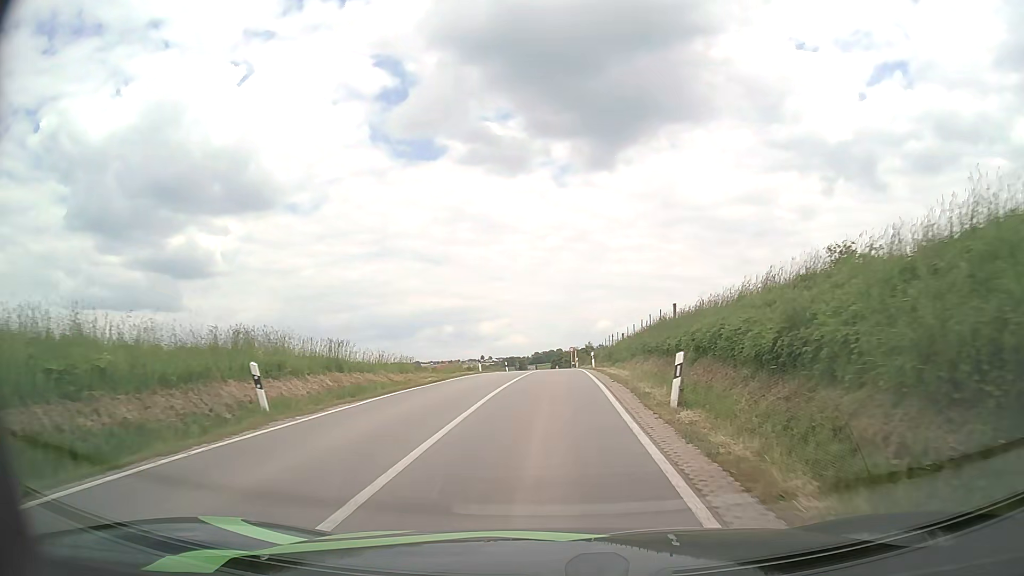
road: secondary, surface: asphalt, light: Day
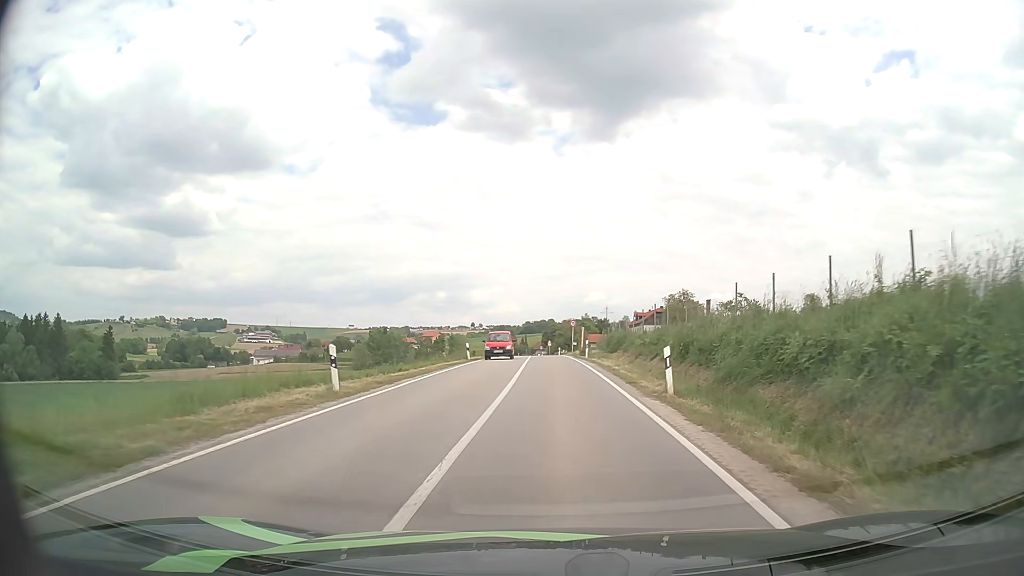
(0.0, +27.4) m; +1°
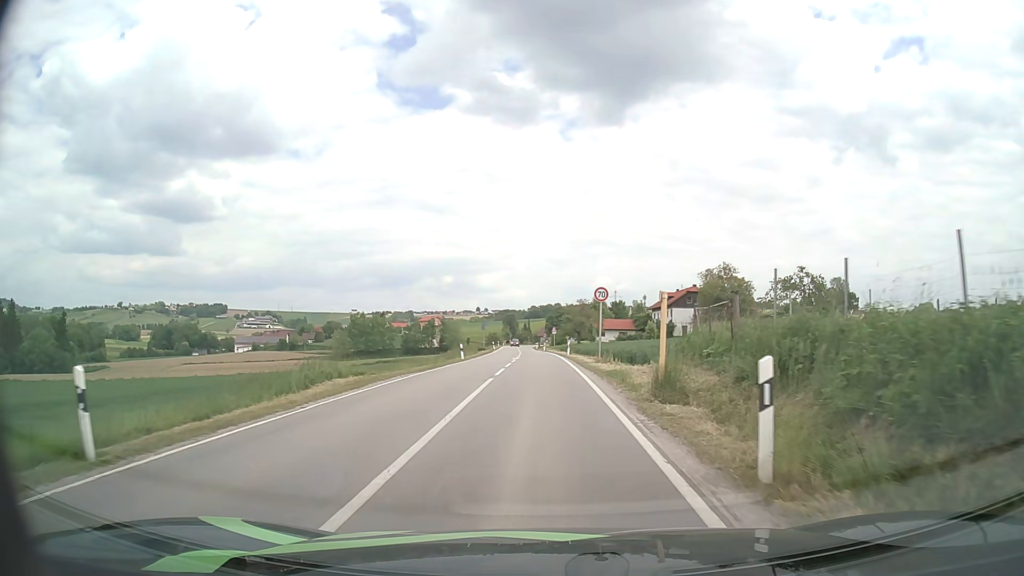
(+0.5, +33.9) m; 0°
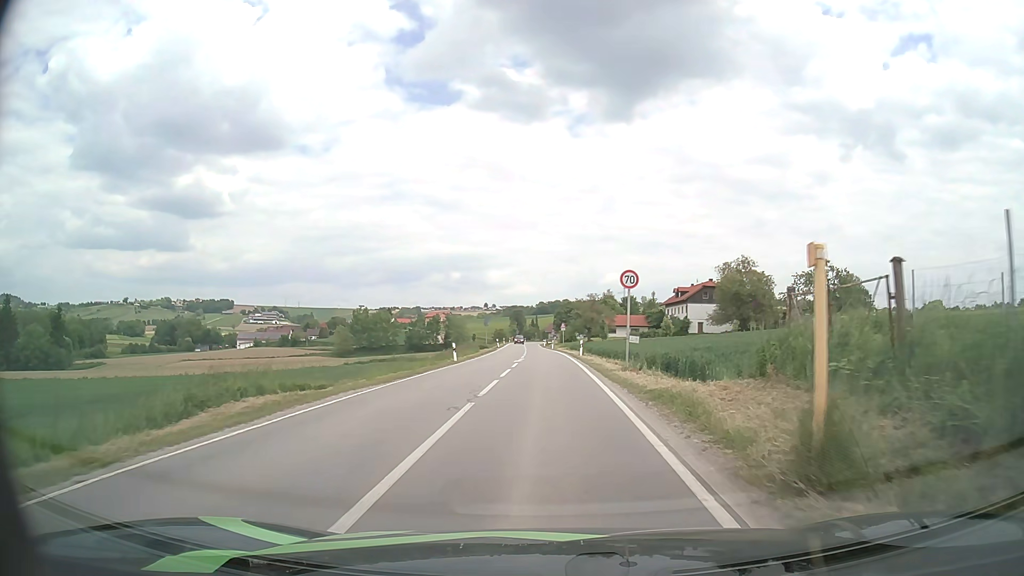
(0.0, +6.9) m; -1°
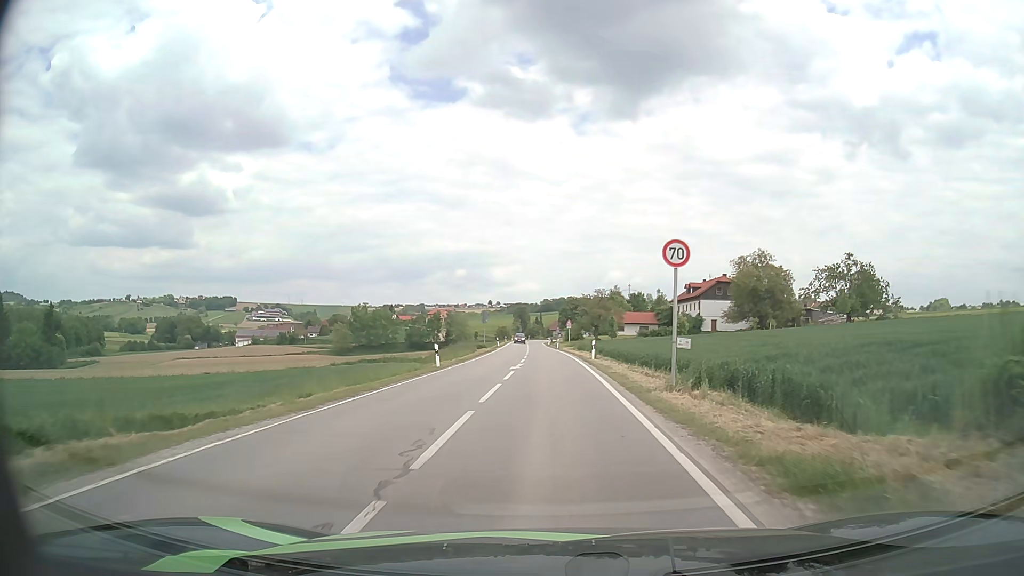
(0.0, +7.0) m; -1°
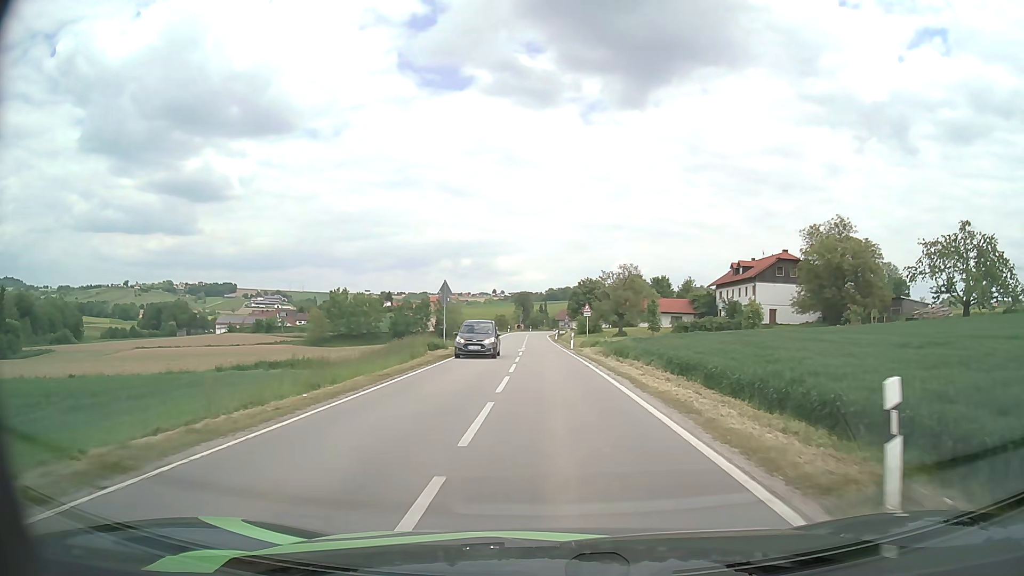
(-0.2, +29.3) m; 0°
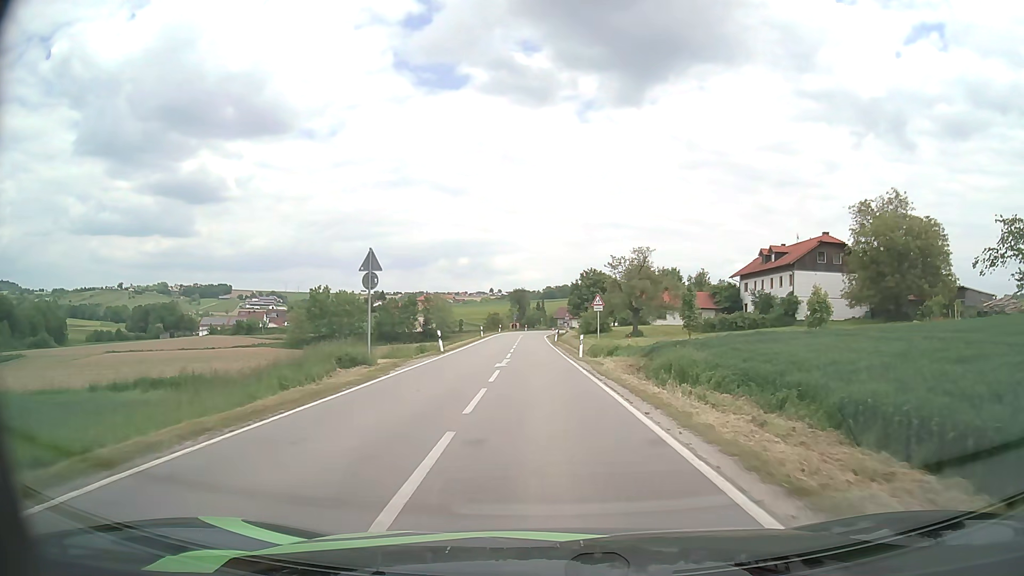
(0.0, +15.5) m; 0°
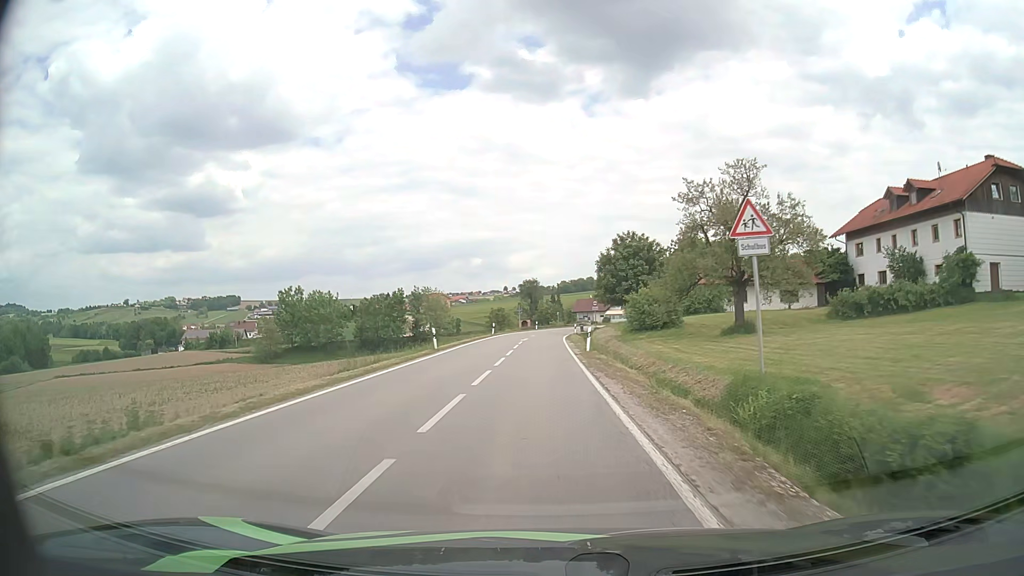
(-0.3, +32.3) m; -1°
(0, +10) (0, +20) (0, +30) (-1, +40) (-1, +50) (-1, +60) (0, +70) (+1, +80) (+3, +90) (+5, +100) m
